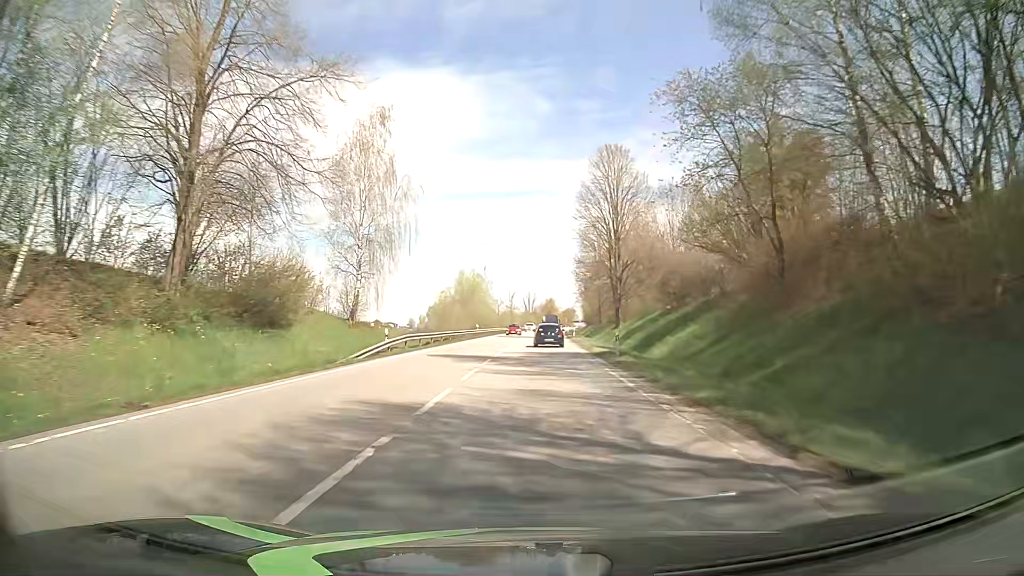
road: primary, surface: asphalt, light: Day
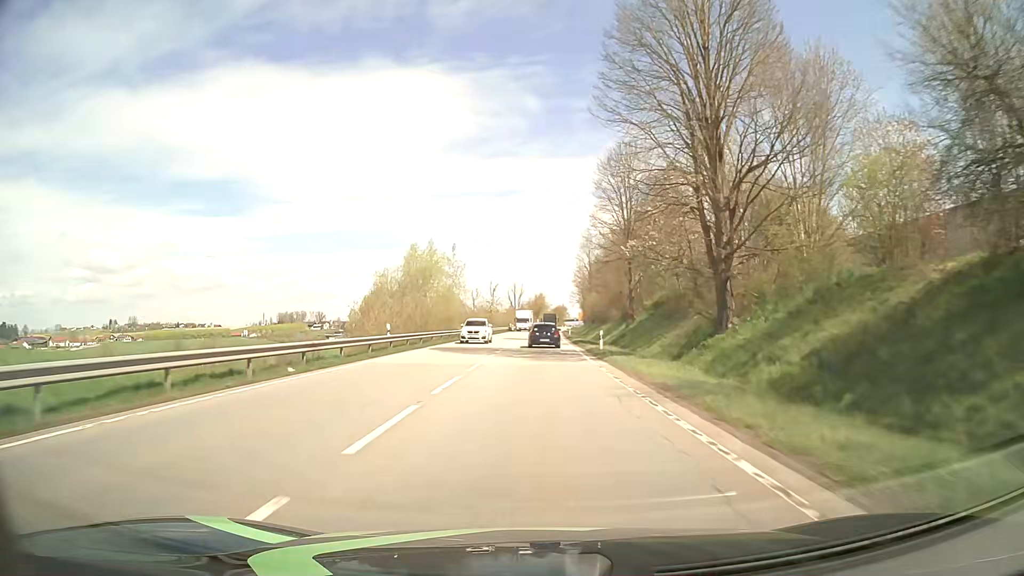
(+0.4, +38.9) m; +1°
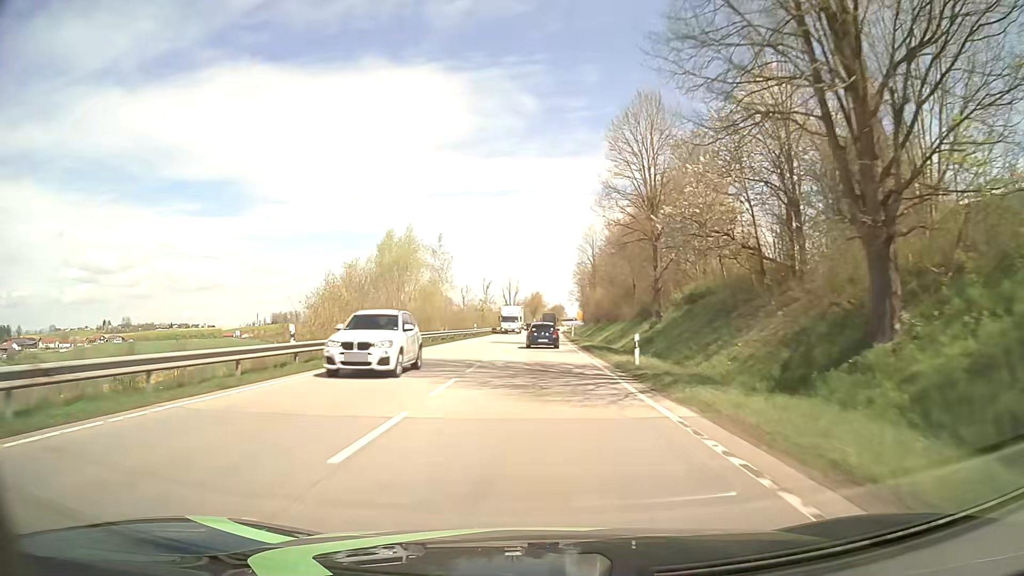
(0.0, +12.6) m; 0°
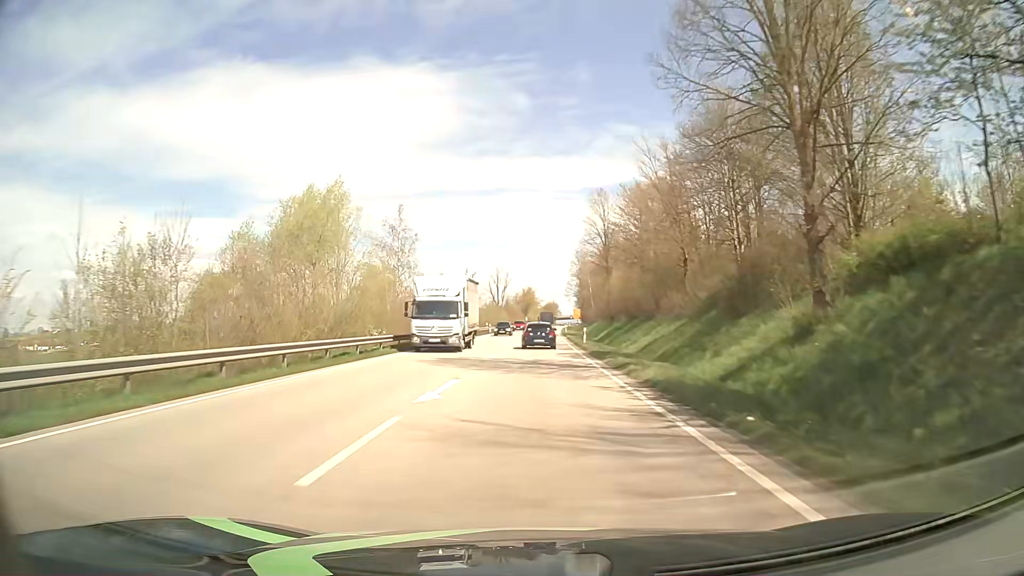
(+0.1, +24.6) m; +1°
